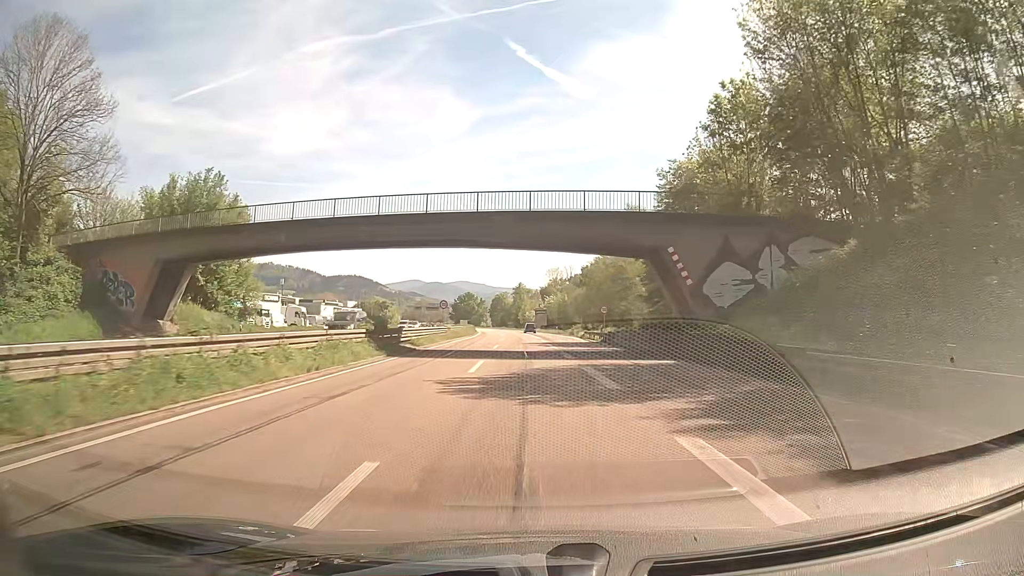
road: trunk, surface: asphalt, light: Day
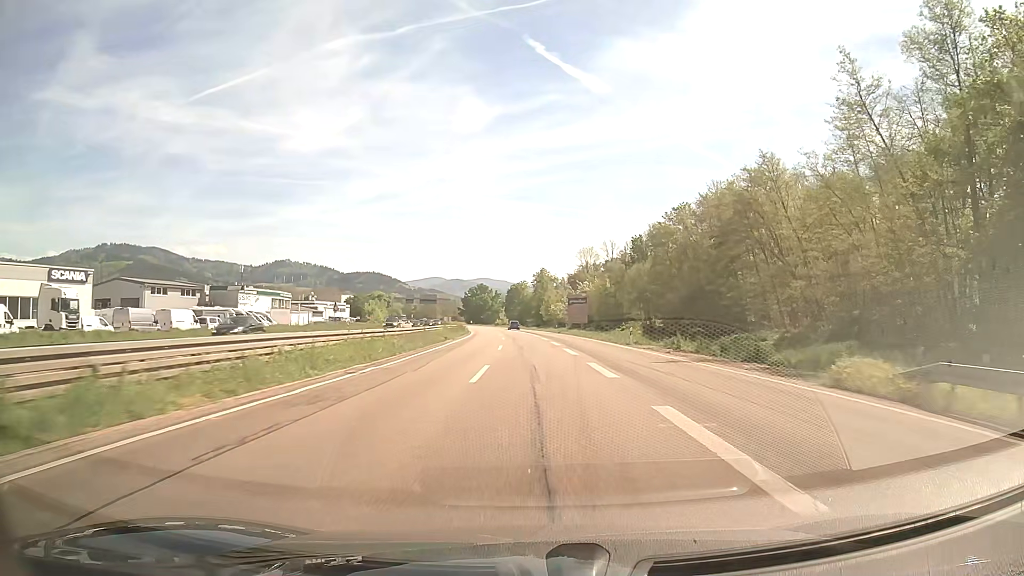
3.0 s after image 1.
(-0.8, +57.3) m; -2°
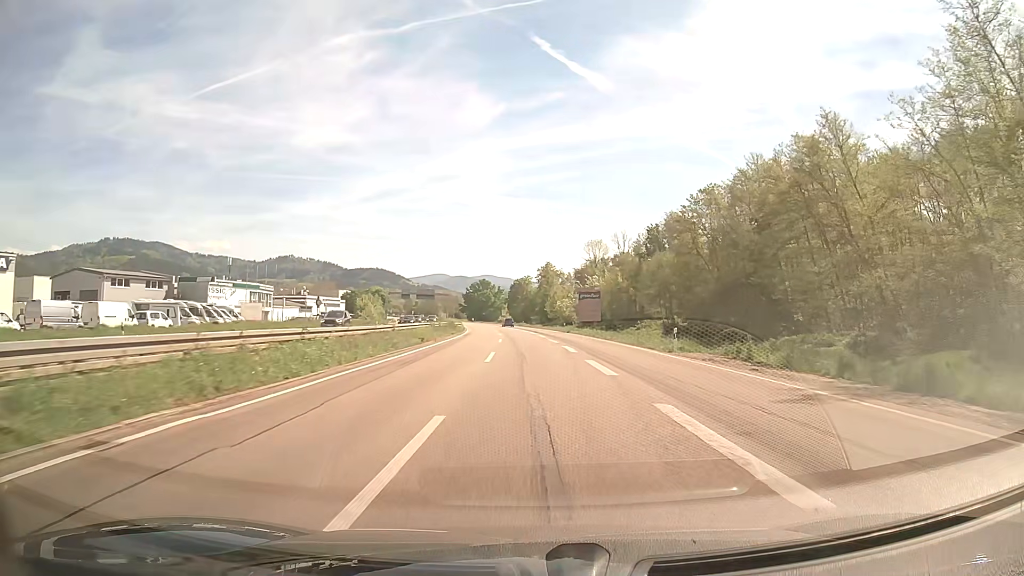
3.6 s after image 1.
(0.0, +11.9) m; 0°
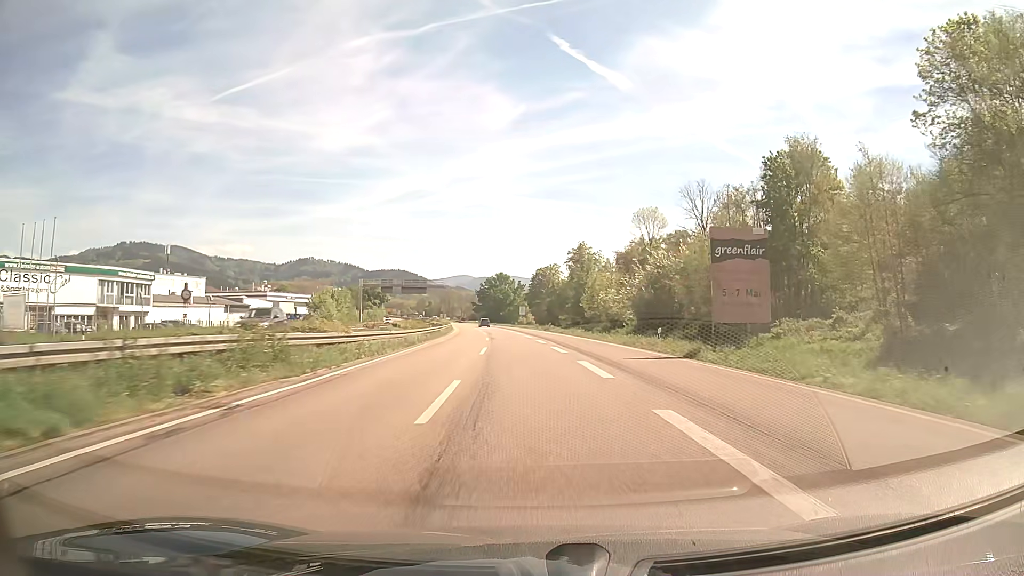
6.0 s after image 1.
(-0.7, +49.0) m; -2°
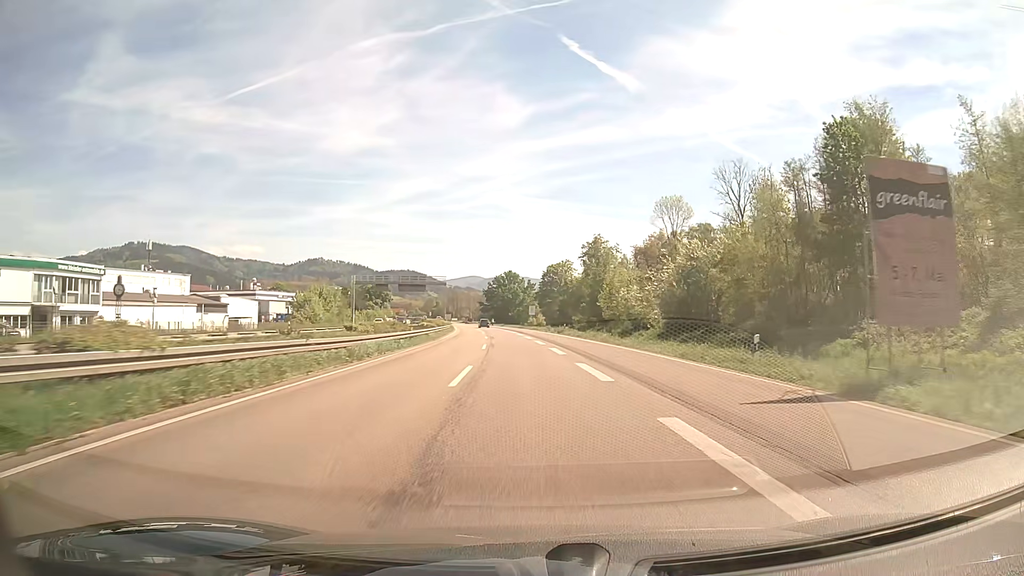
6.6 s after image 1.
(-0.1, +12.5) m; -1°
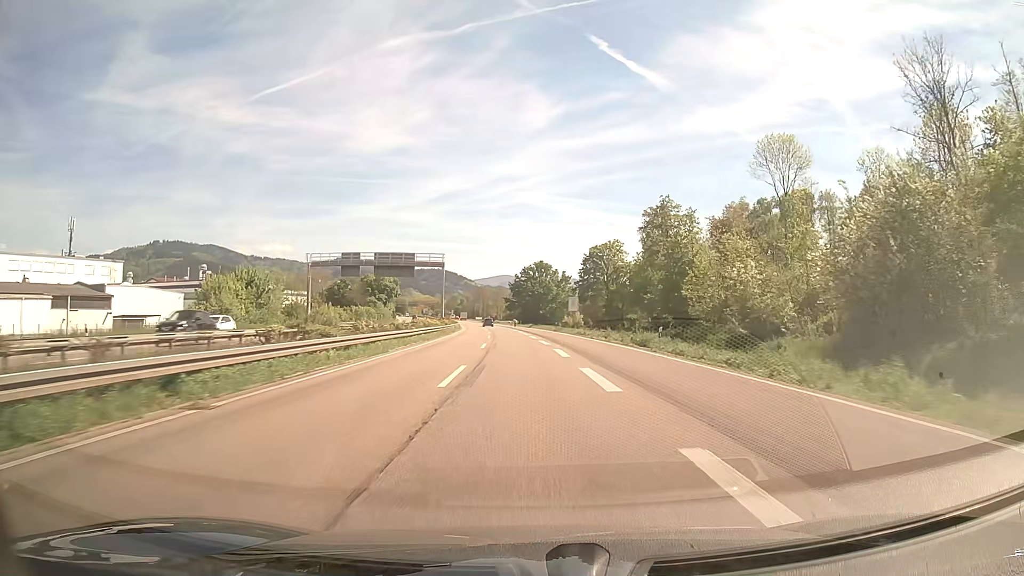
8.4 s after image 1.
(-0.9, +38.3) m; -3°
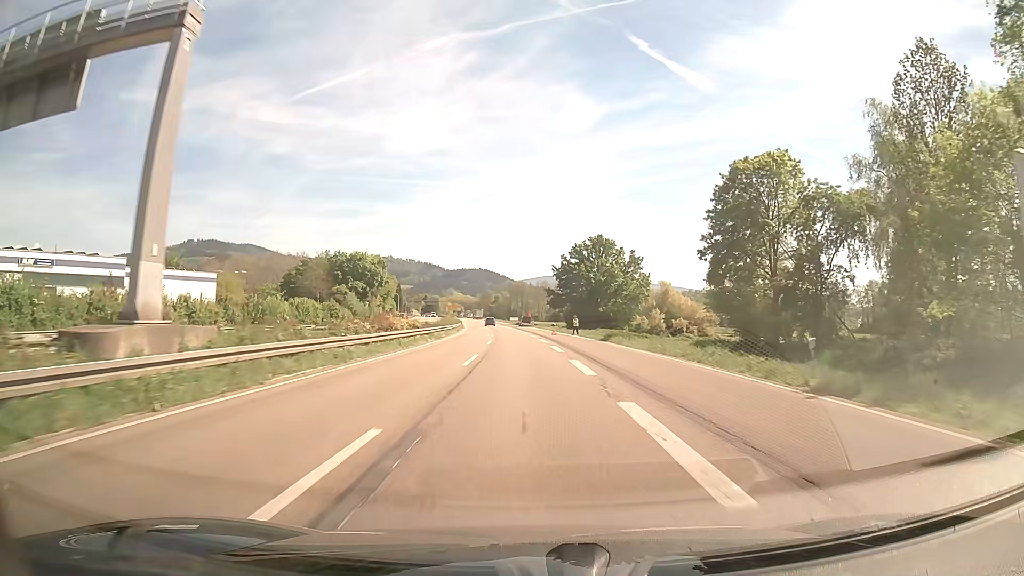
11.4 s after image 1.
(-2.1, +65.9) m; -4°
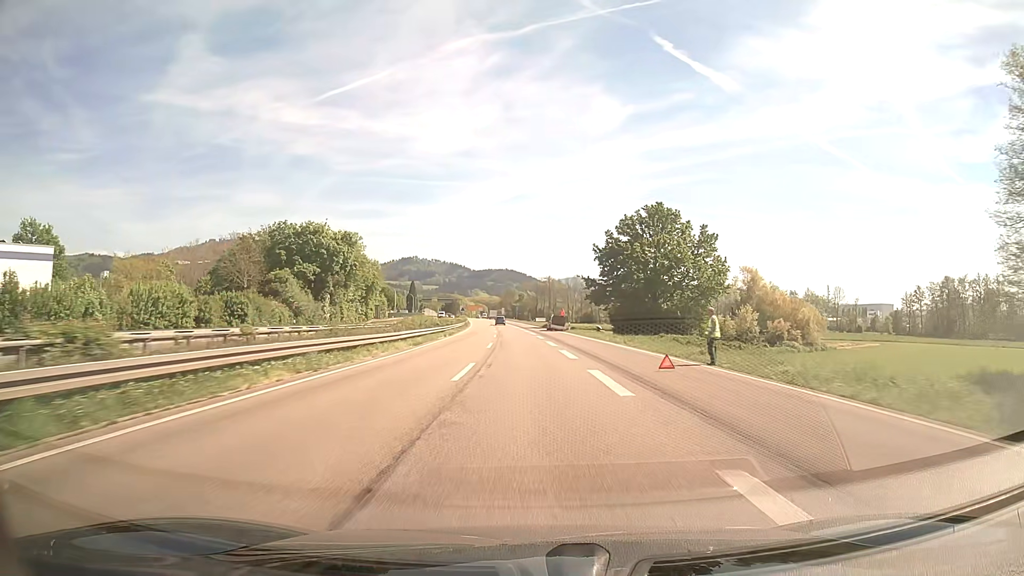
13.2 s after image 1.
(-0.8, +40.8) m; -2°
(0, +10) (0, +20) (0, +30) (-1, +40) (-1, +50) (-2, +60) (-2, +70) (-3, +80) (-3, +90) (-4, +100) m
